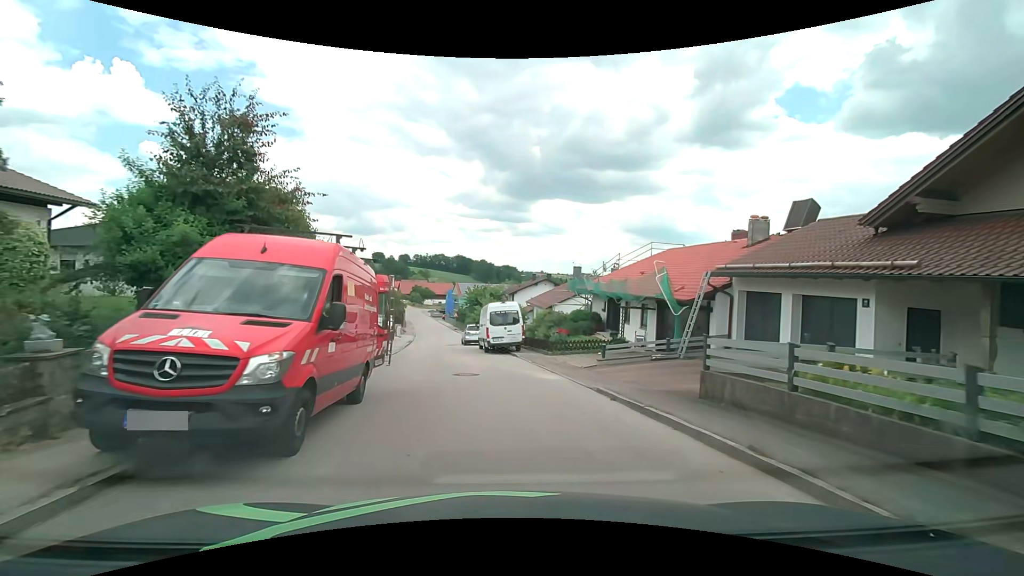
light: Day
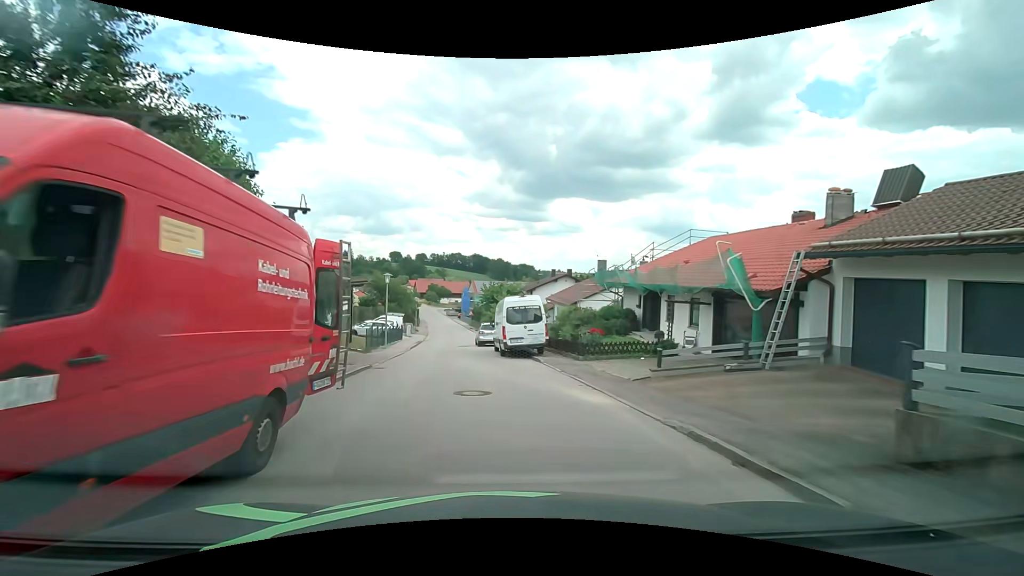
(0.0, +4.4) m; -2°
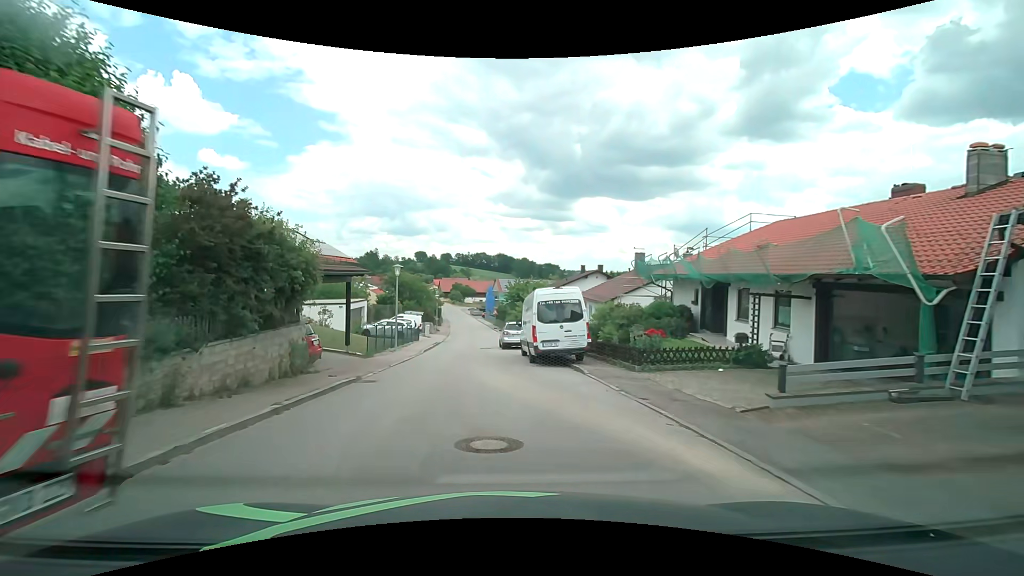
(-0.1, +4.5) m; -2°
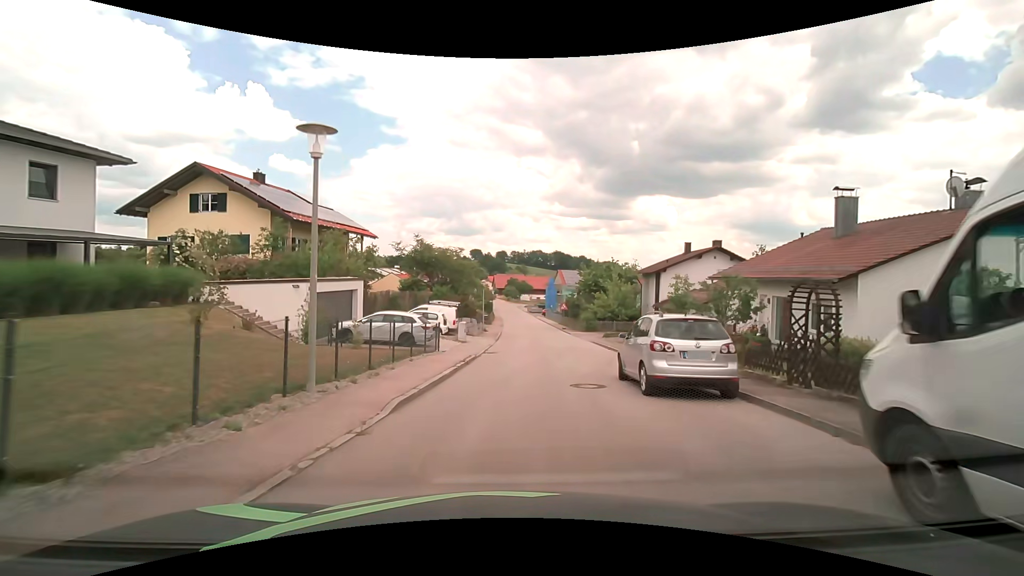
(-1.7, +19.1) m; -6°
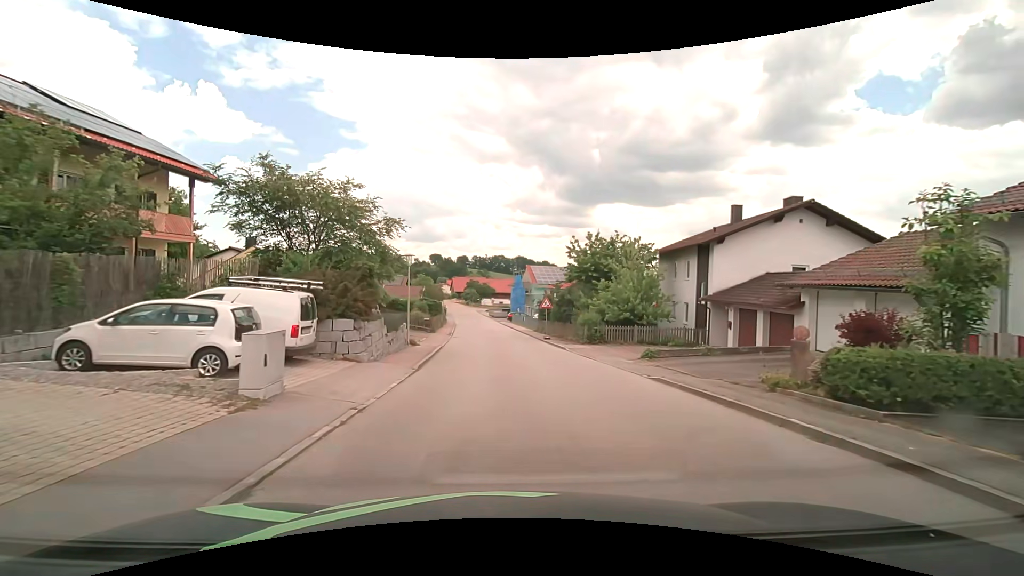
(+0.6, +19.2) m; +4°
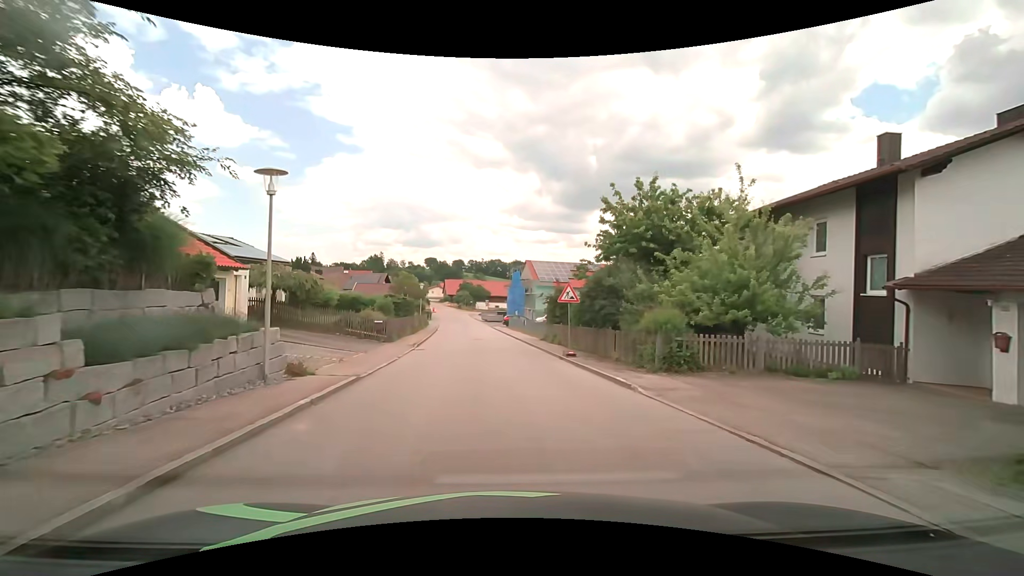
(0.0, +13.7) m; 0°
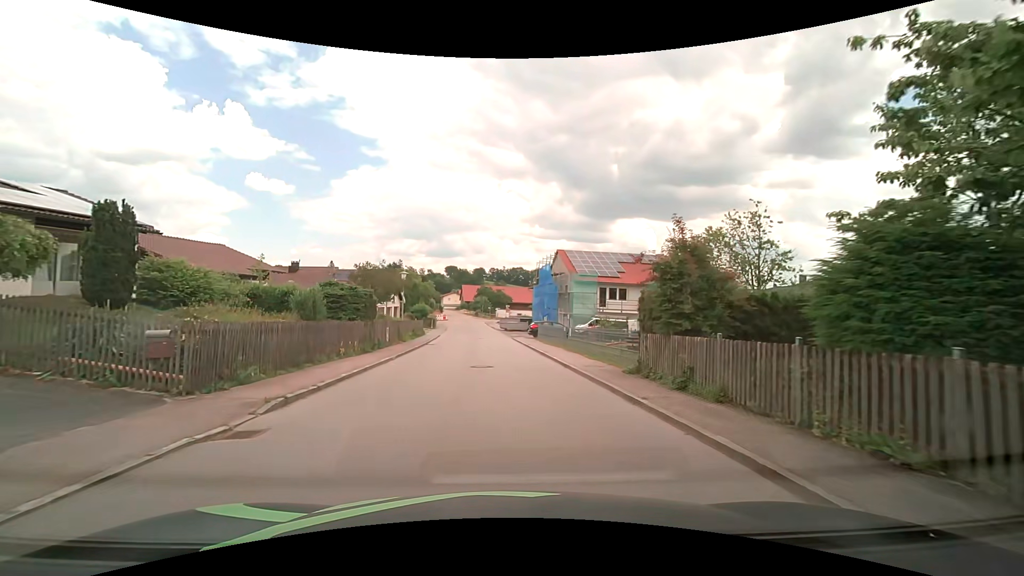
(-0.3, +17.9) m; -3°
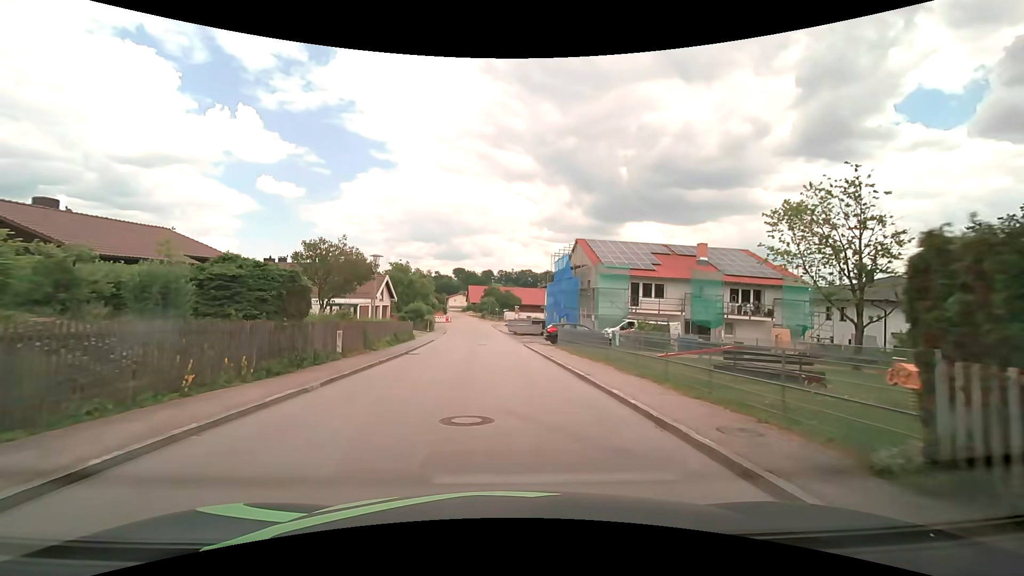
(0.0, +8.9) m; -1°
